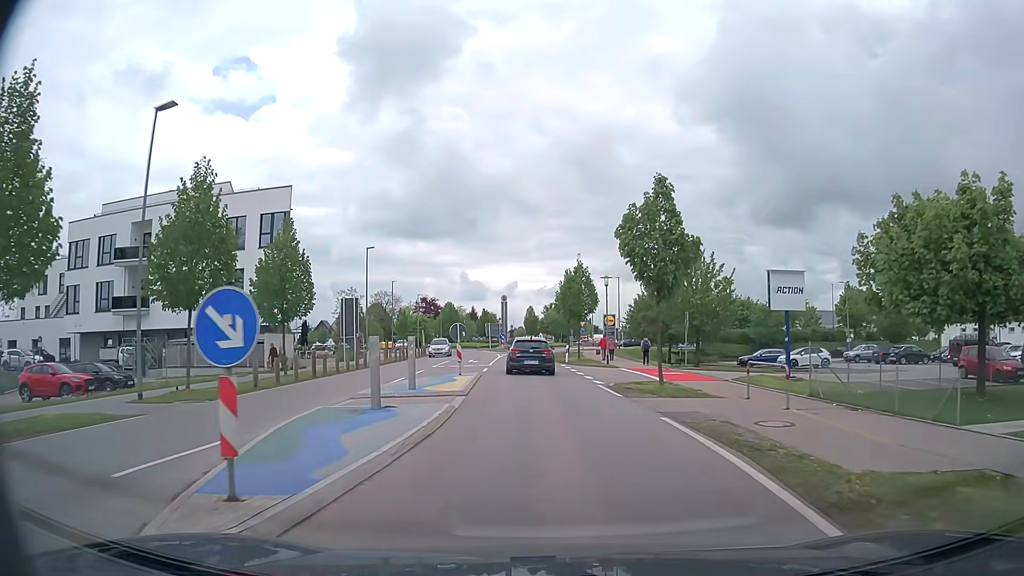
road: tertiary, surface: asphalt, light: Day
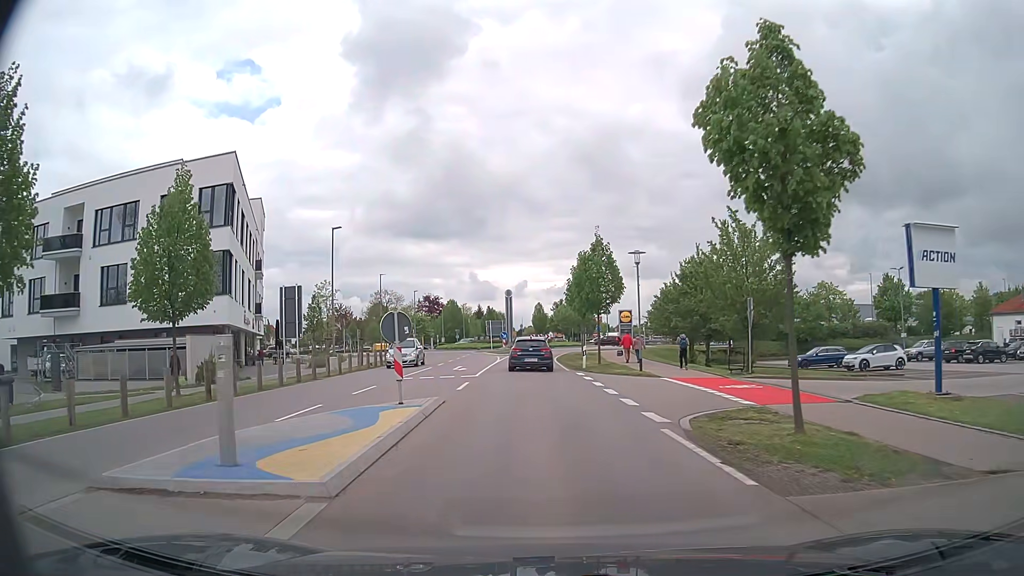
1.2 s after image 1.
(0.0, +10.4) m; -1°
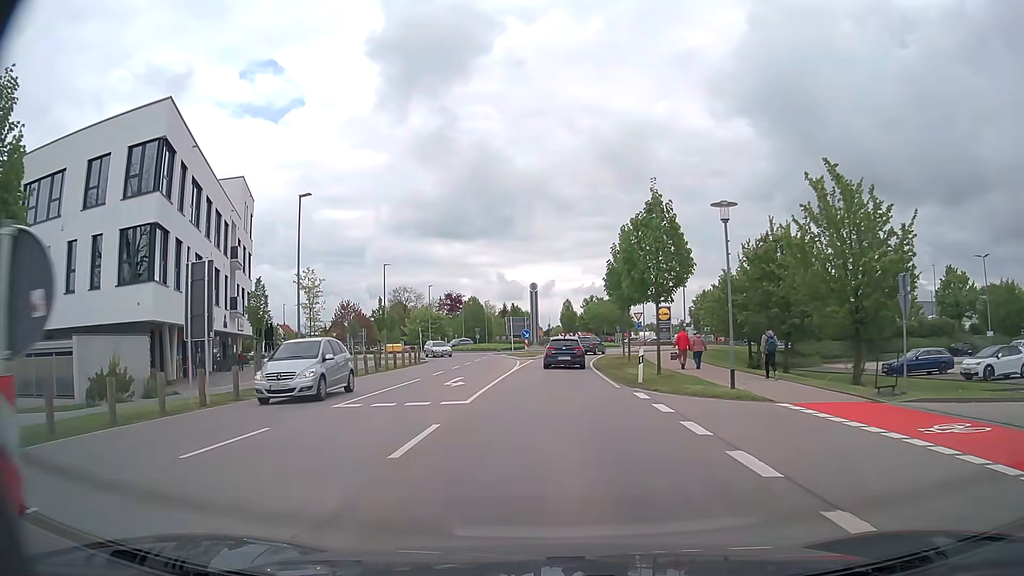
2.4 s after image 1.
(-0.2, +10.4) m; -2°
